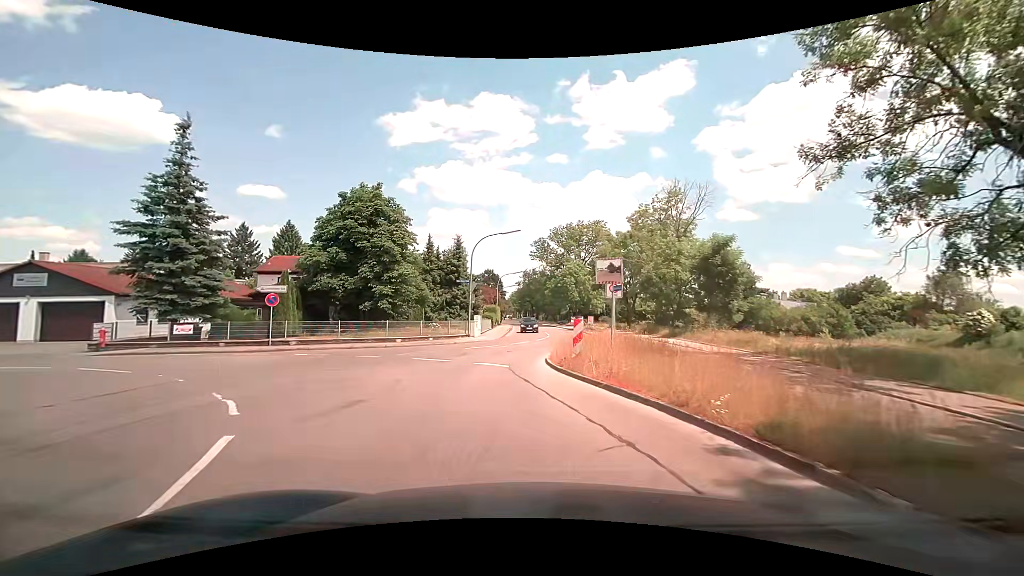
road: tertiary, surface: asphalt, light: Day
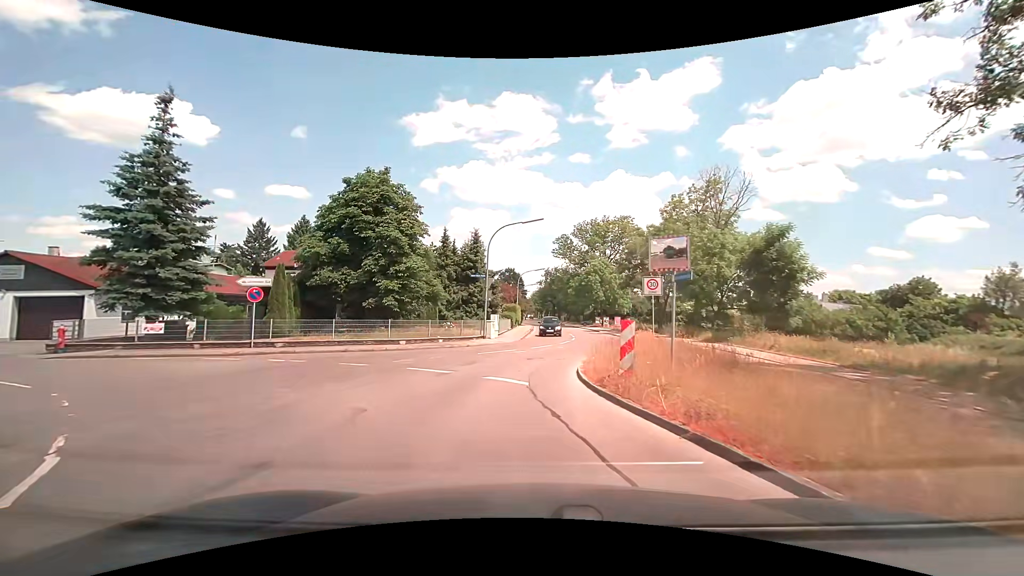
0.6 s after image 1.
(-0.1, +3.7) m; -3°
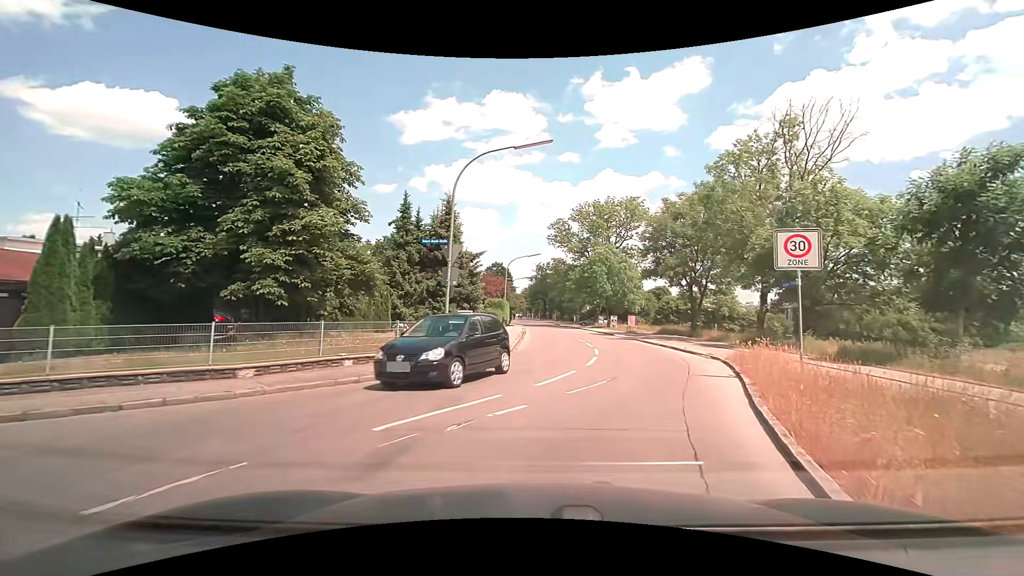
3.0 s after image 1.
(-0.5, +12.9) m; +1°
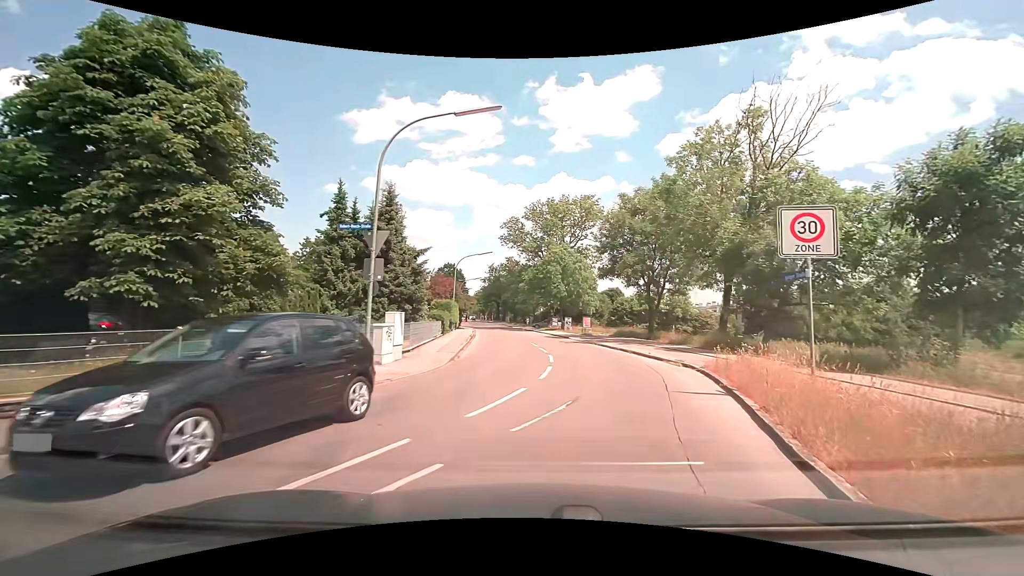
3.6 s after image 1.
(+0.1, +2.9) m; +5°
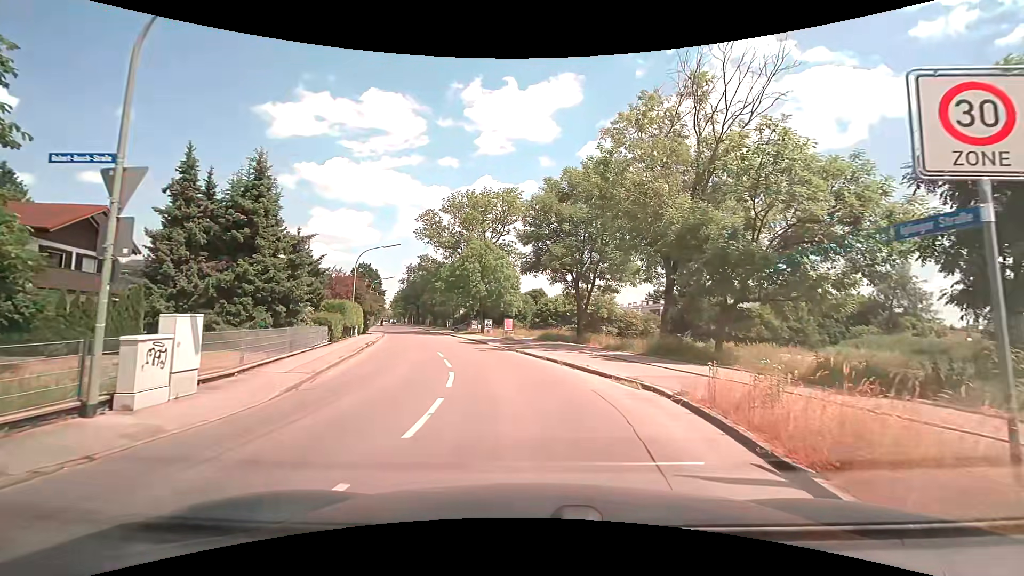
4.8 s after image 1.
(+0.5, +5.4) m; +9°
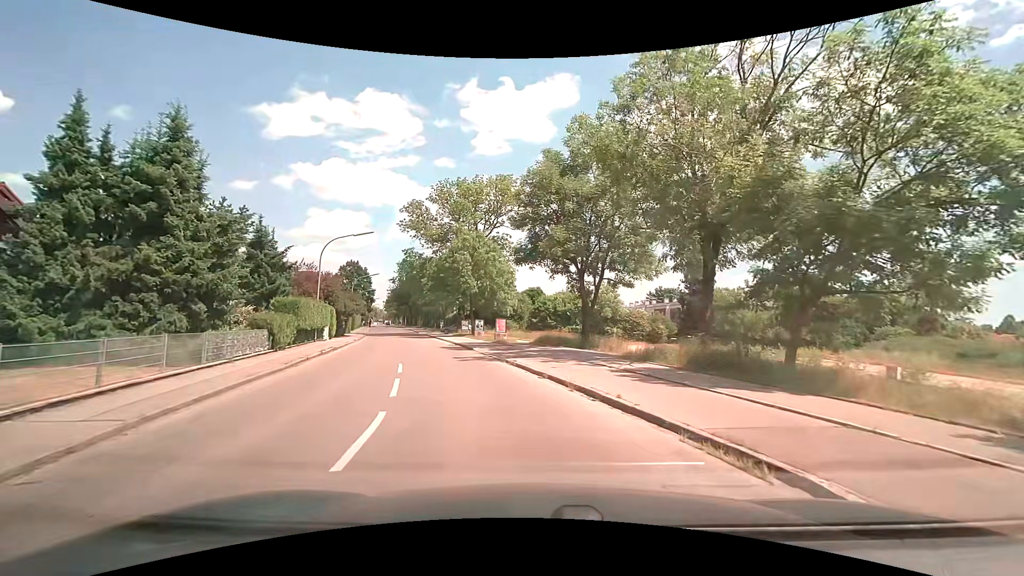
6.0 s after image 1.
(0.0, +5.7) m; 0°
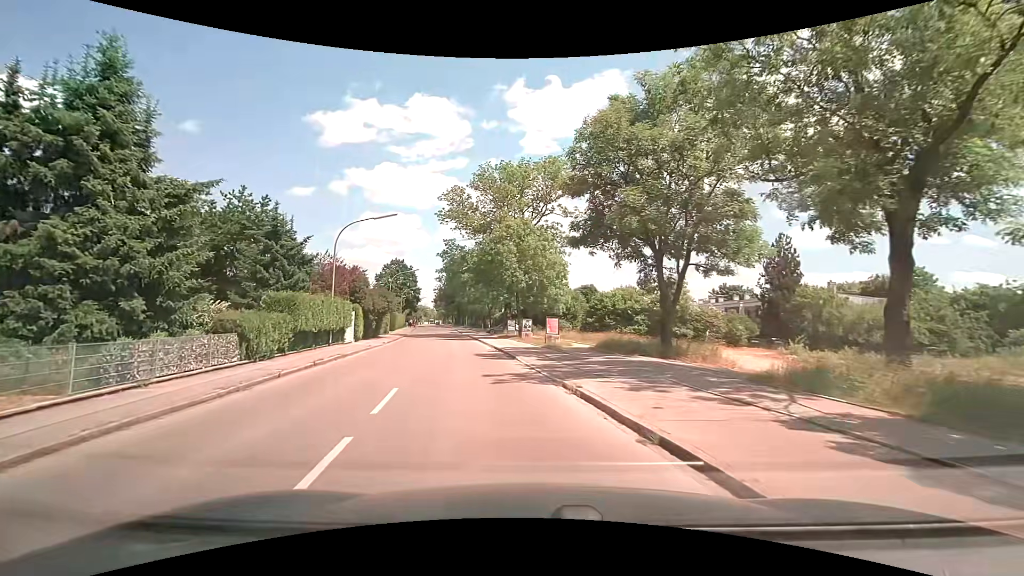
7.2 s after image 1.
(-0.2, +6.3) m; -5°
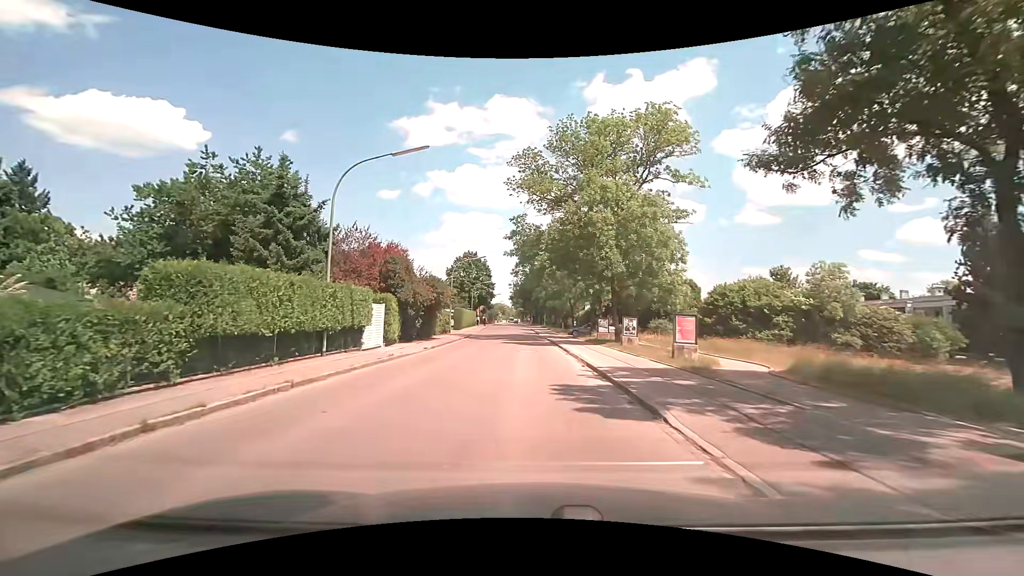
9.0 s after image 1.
(-1.0, +11.1) m; -8°
(0, +10) (-1, +20) (-2, +30) (-2, +40) (-2, +50) (-3, +60) (-4, +70) (-4, +80) (-5, +90) (-6, +100) m
